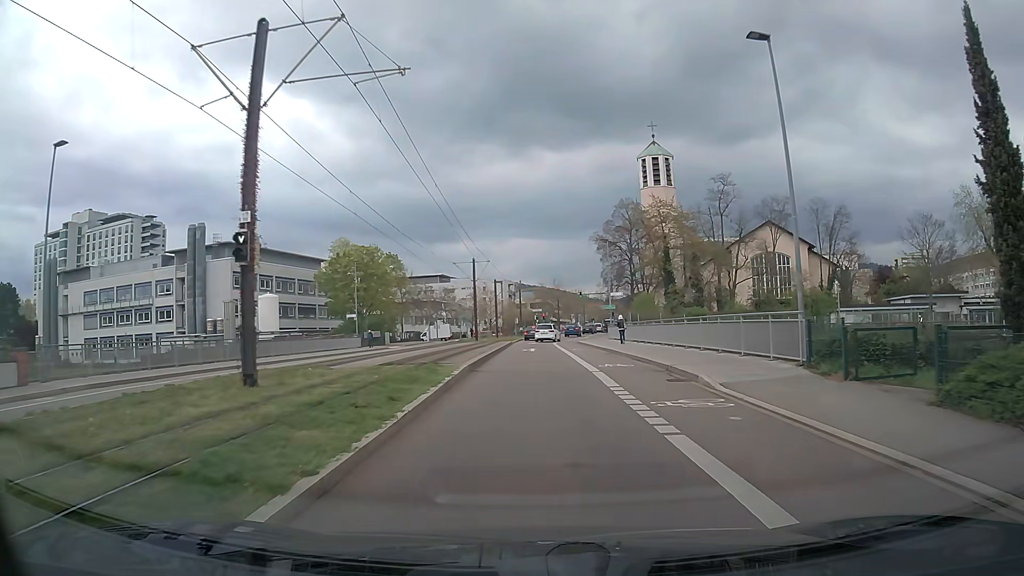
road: secondary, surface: asphalt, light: Day
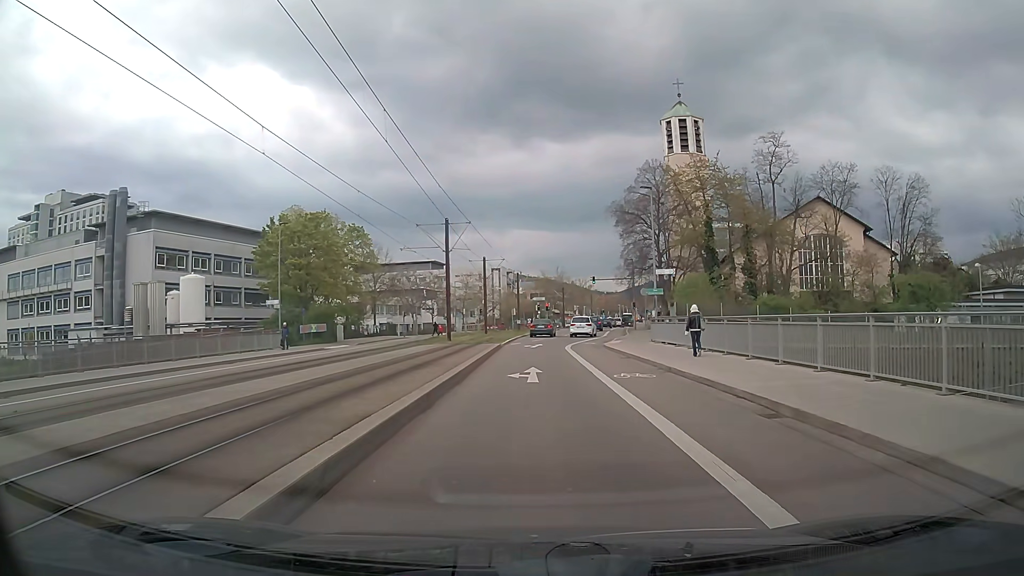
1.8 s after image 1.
(+0.1, +20.2) m; 0°
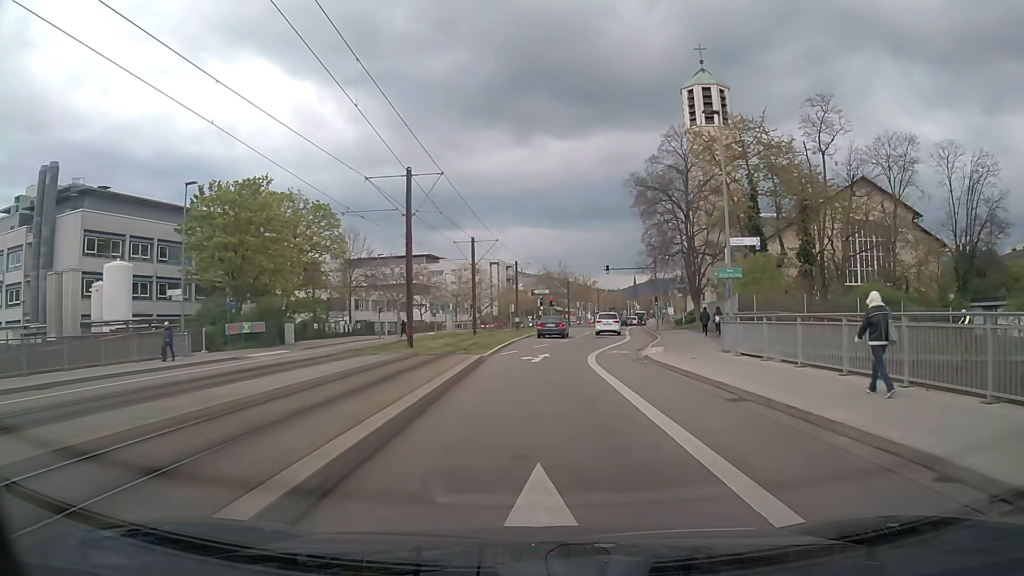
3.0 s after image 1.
(0.0, +13.4) m; 0°
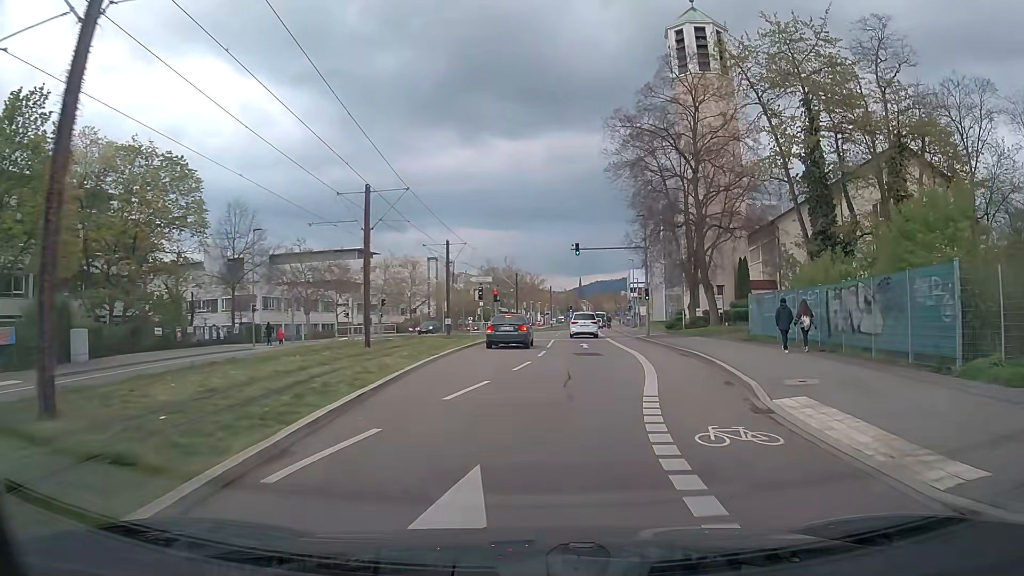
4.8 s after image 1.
(+0.4, +20.1) m; +4°
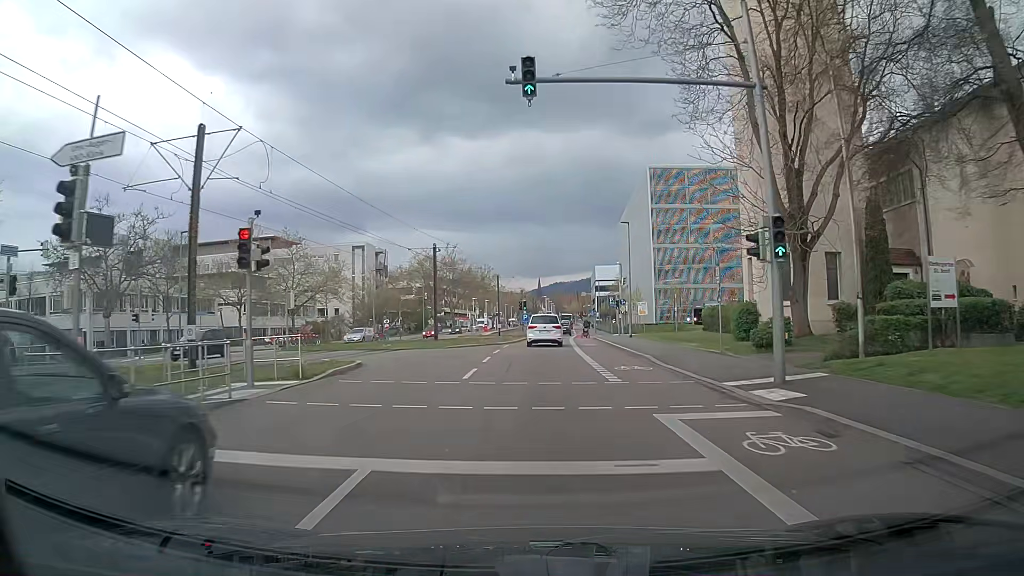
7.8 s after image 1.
(+2.5, +33.1) m; +4°
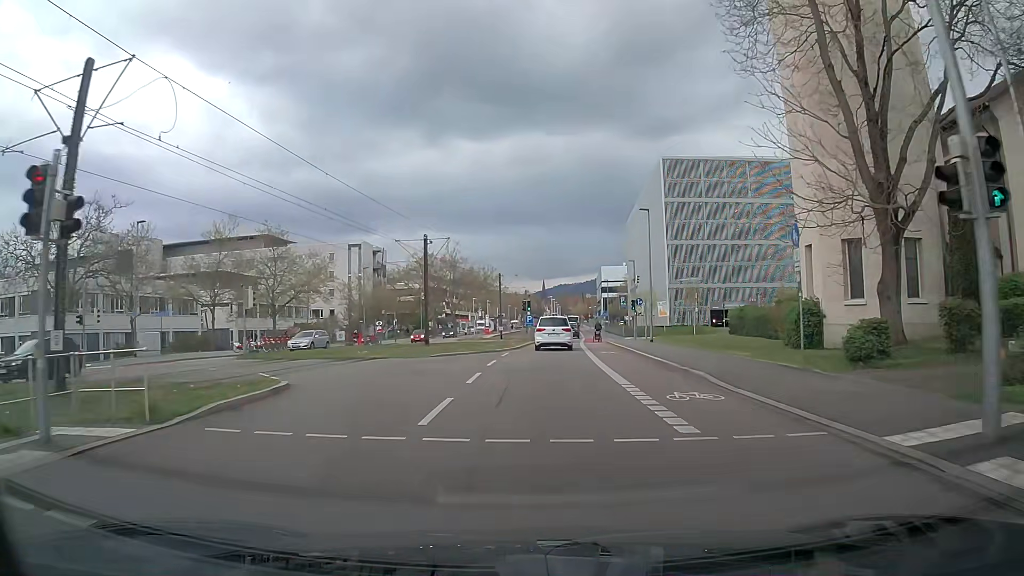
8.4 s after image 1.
(0.0, +6.6) m; +1°
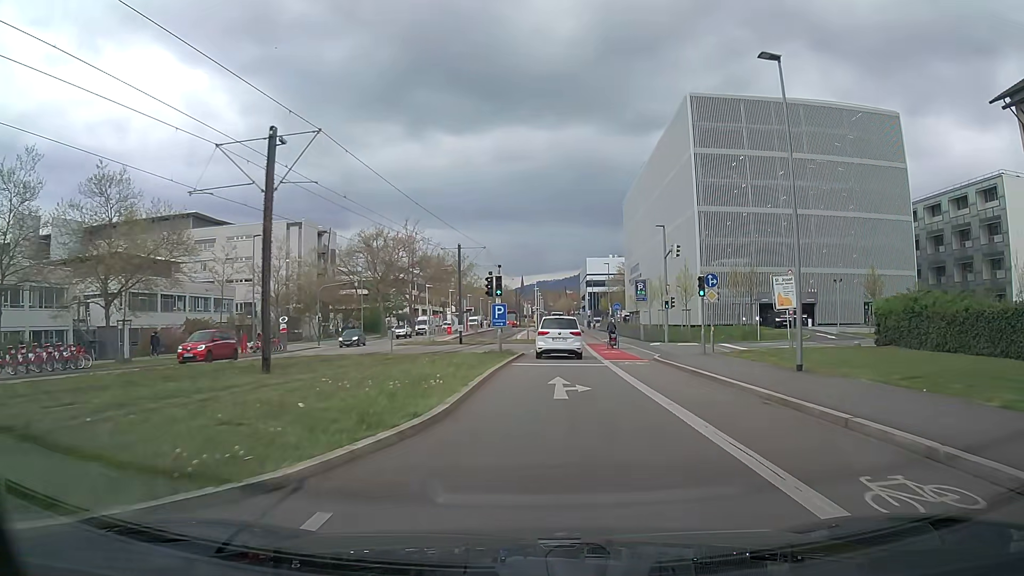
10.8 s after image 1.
(-0.3, +25.2) m; +1°
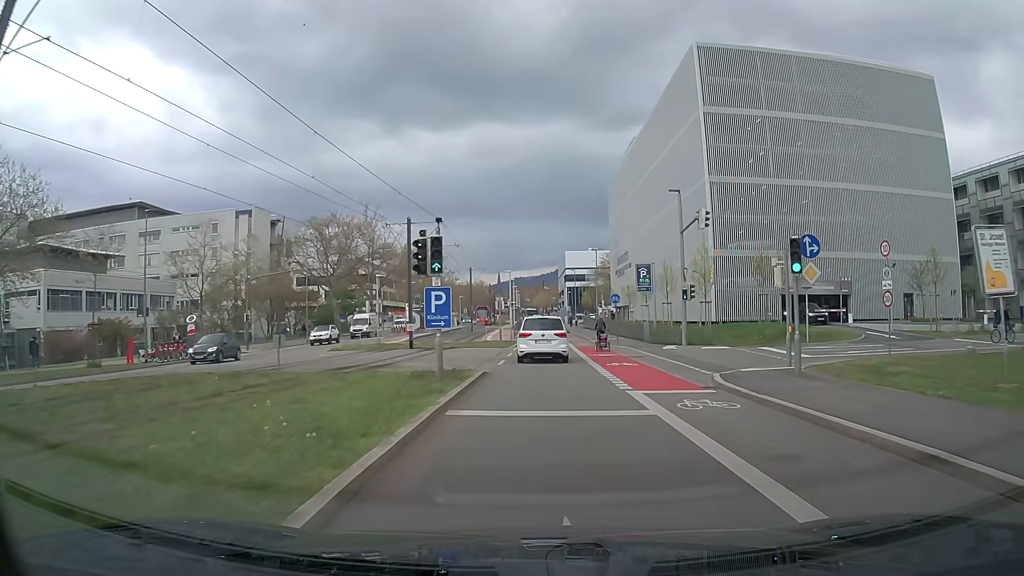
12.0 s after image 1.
(+0.1, +11.9) m; +2°
(0, +10) (0, +20) (0, +30) (+1, +40) (+1, +50) (+1, +60) (+1, +70) (0, +80) (0, +90) (0, +100) m
